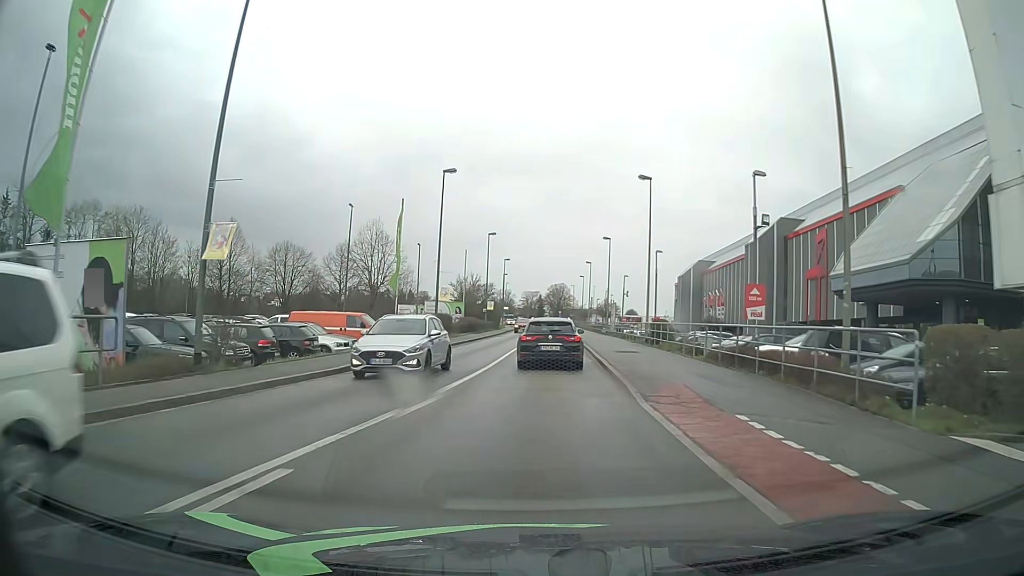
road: tertiary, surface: asphalt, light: Day
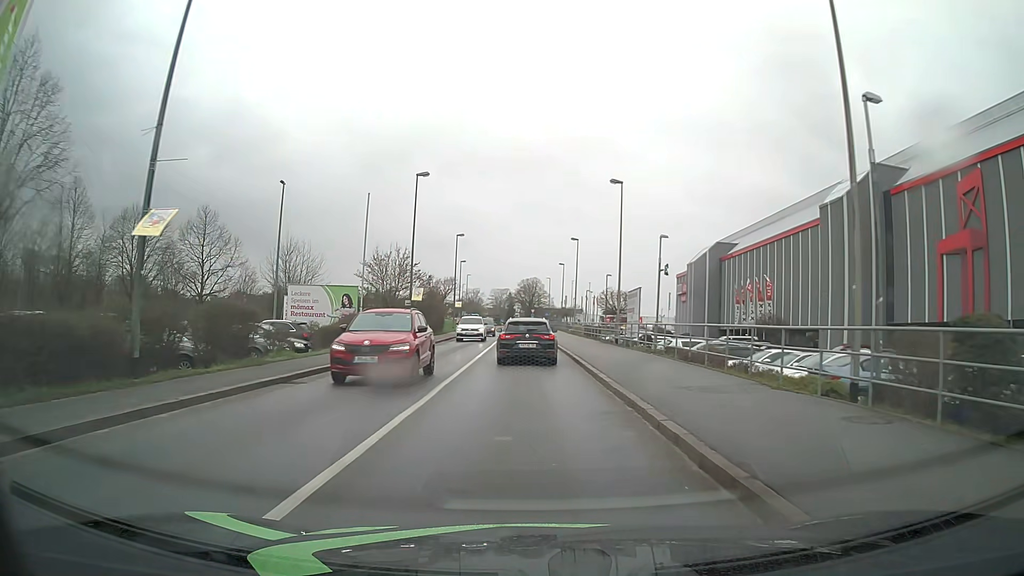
(+0.8, +29.2) m; +2°
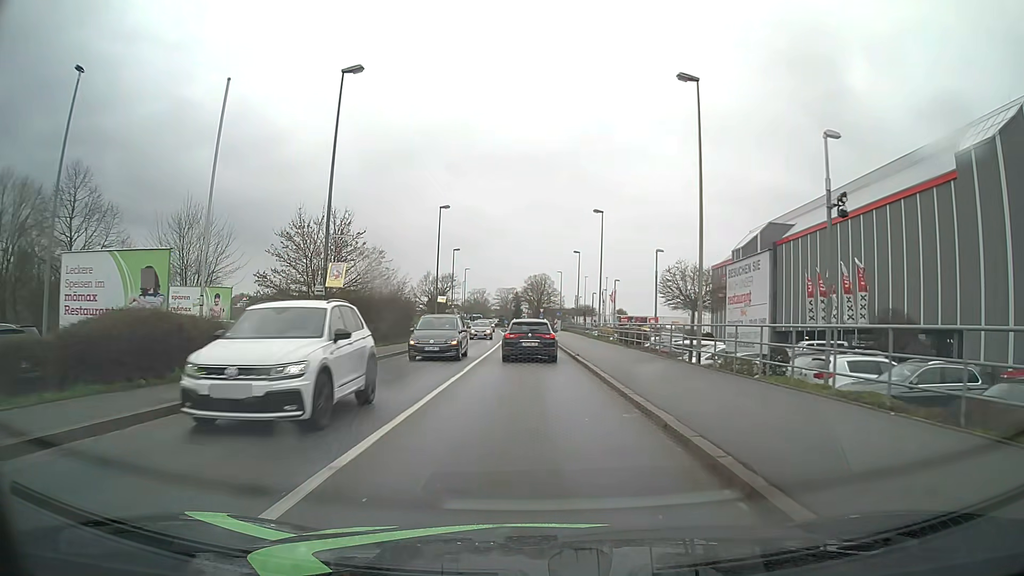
(0.0, +18.5) m; -1°
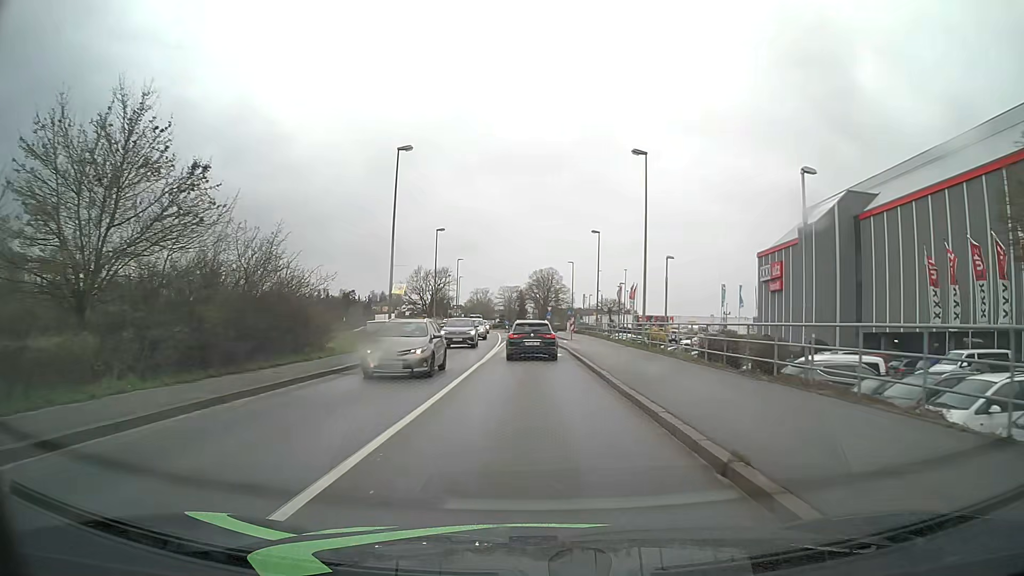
(-0.1, +18.9) m; 0°
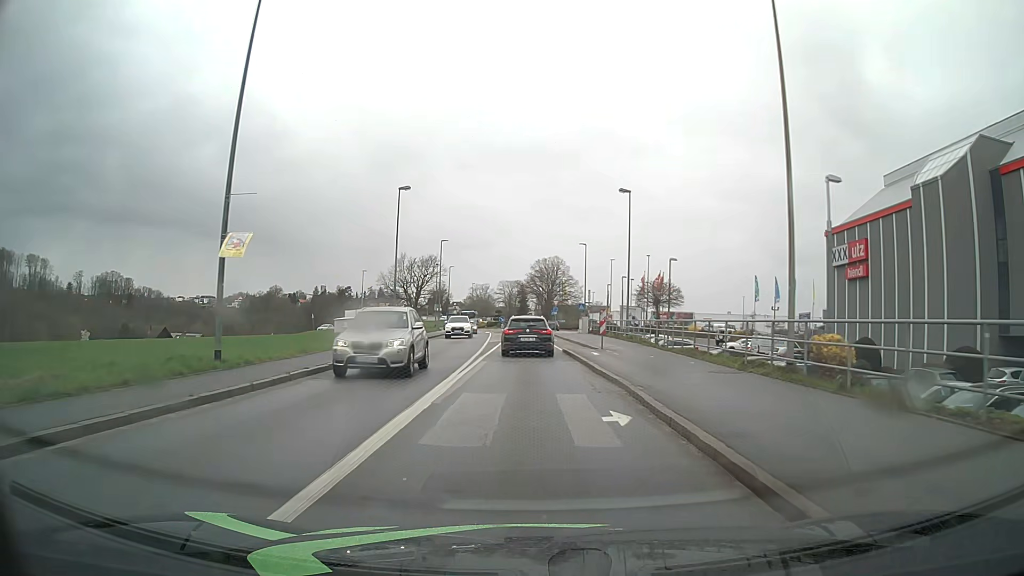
(0.0, +19.4) m; 0°
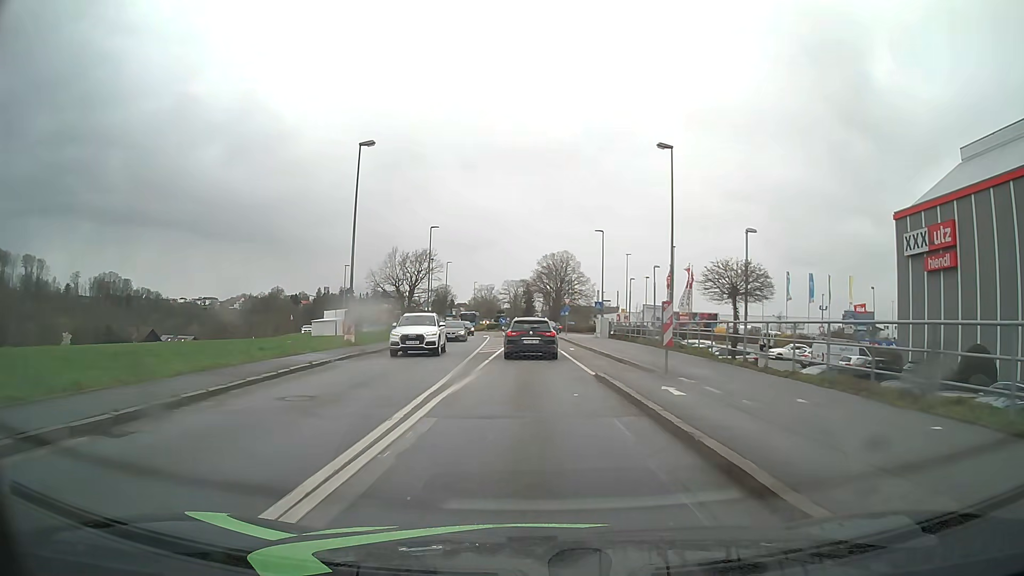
(0.0, +12.1) m; 0°
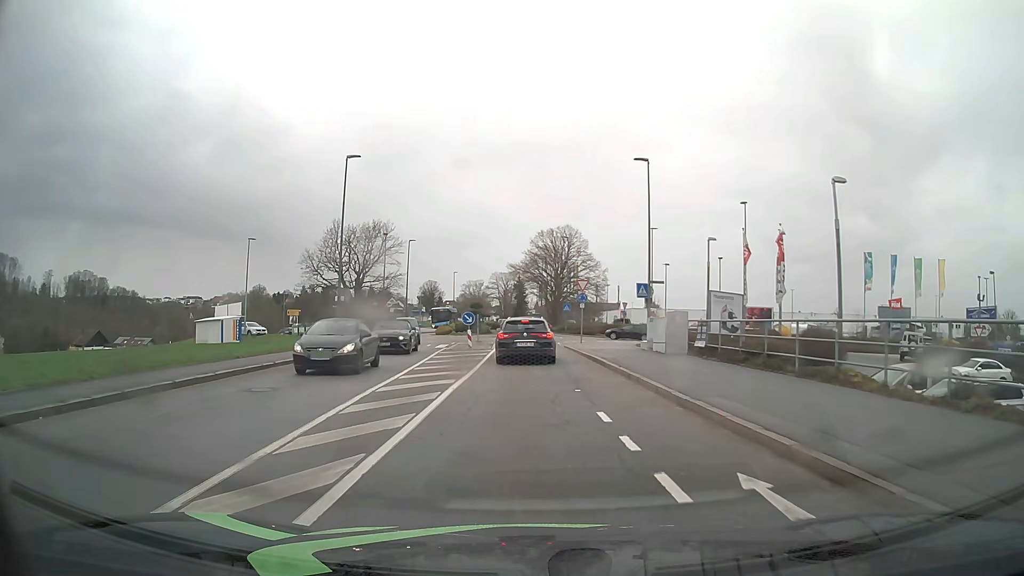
(0.0, +27.7) m; +1°
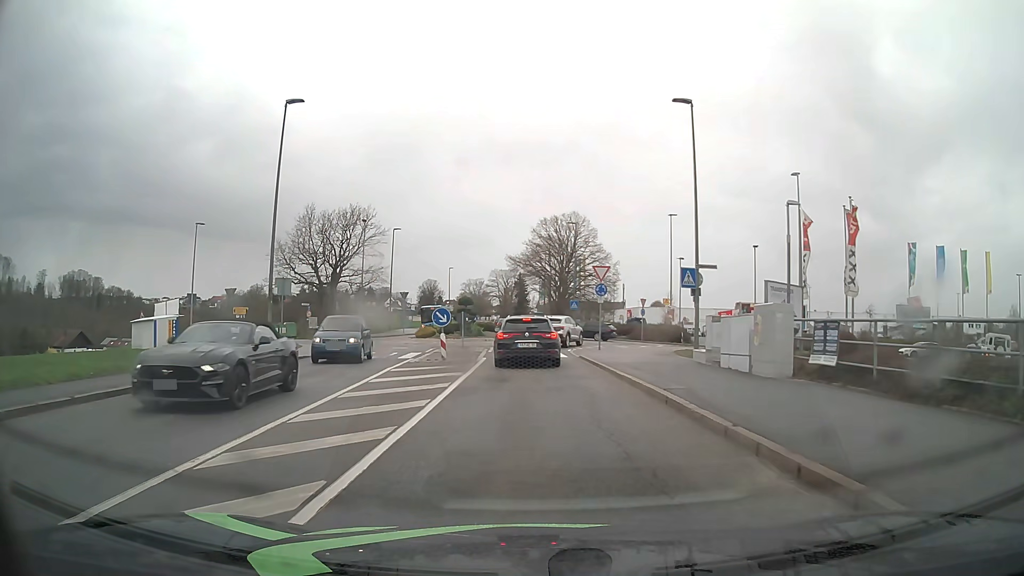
(0.0, +9.8) m; 0°
(0, +10) (0, +20) (0, +30) (+3, +39) (+4, +49) (-1, +58) (-3, +68) (-4, +78) (-5, +88) (-5, +98) m
